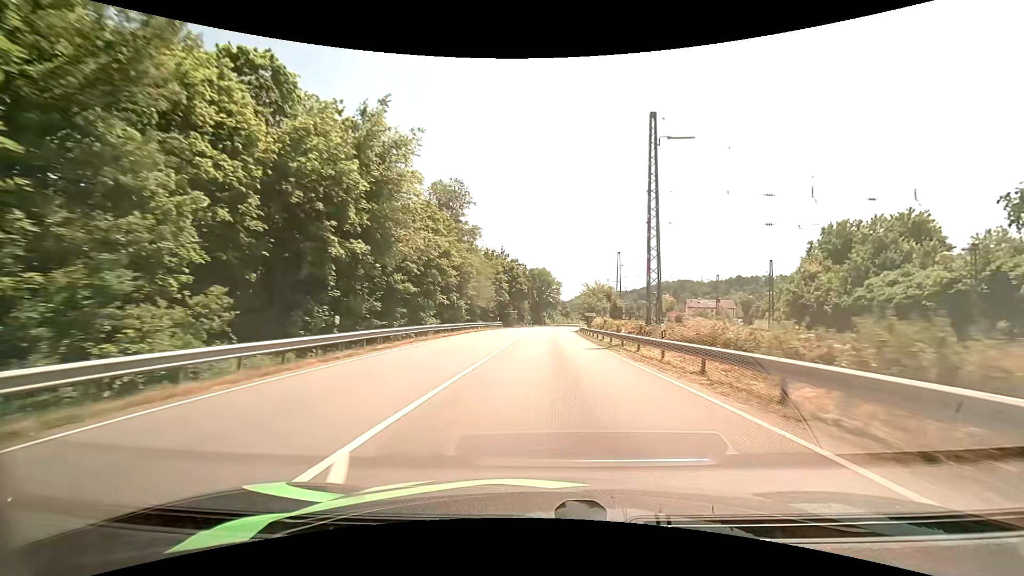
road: primary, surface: asphalt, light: Day
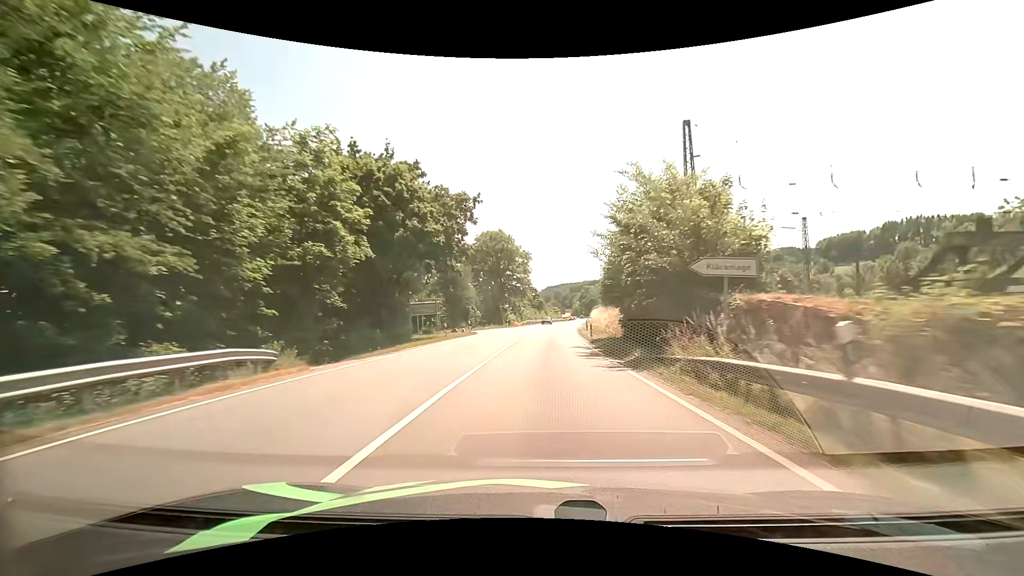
(+1.7, +55.9) m; +4°
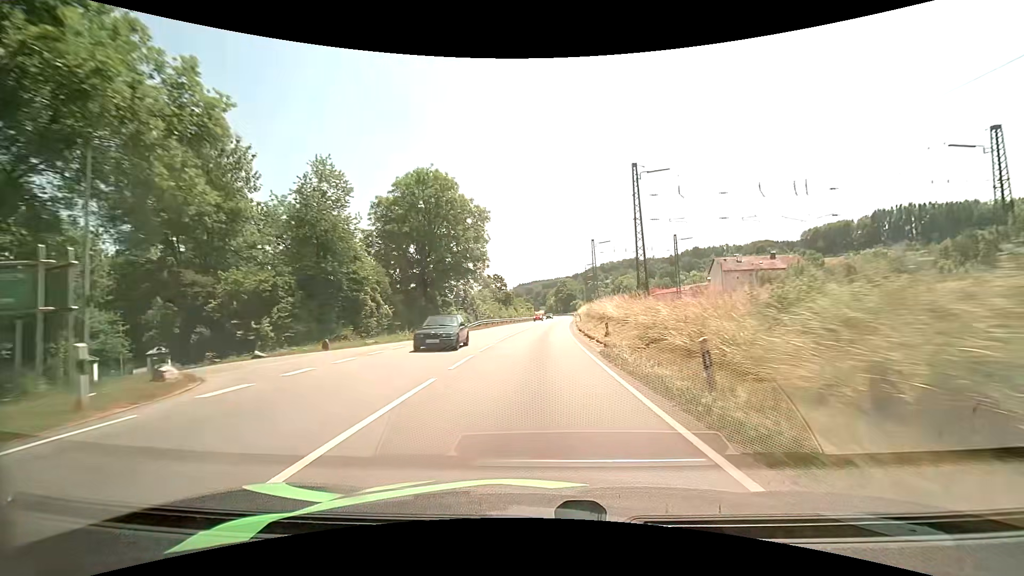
(+0.9, +34.7) m; +3°
(0, +10) (0, +20) (+1, +30) (+1, +40) (+2, +50) (+2, +60) (+3, +70) (+3, +80) (+4, +90) (+4, +100) m
